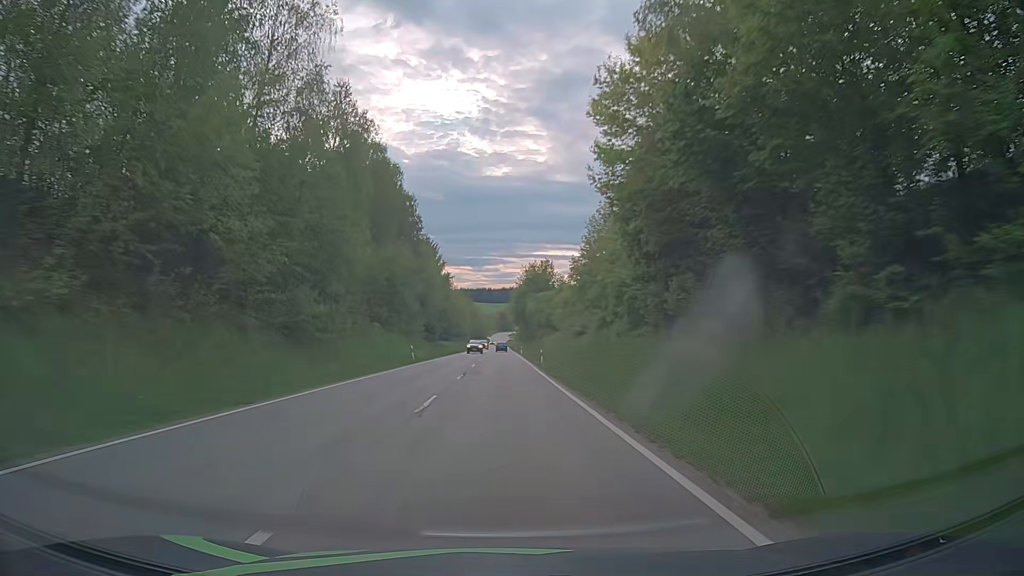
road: secondary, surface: asphalt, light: Day
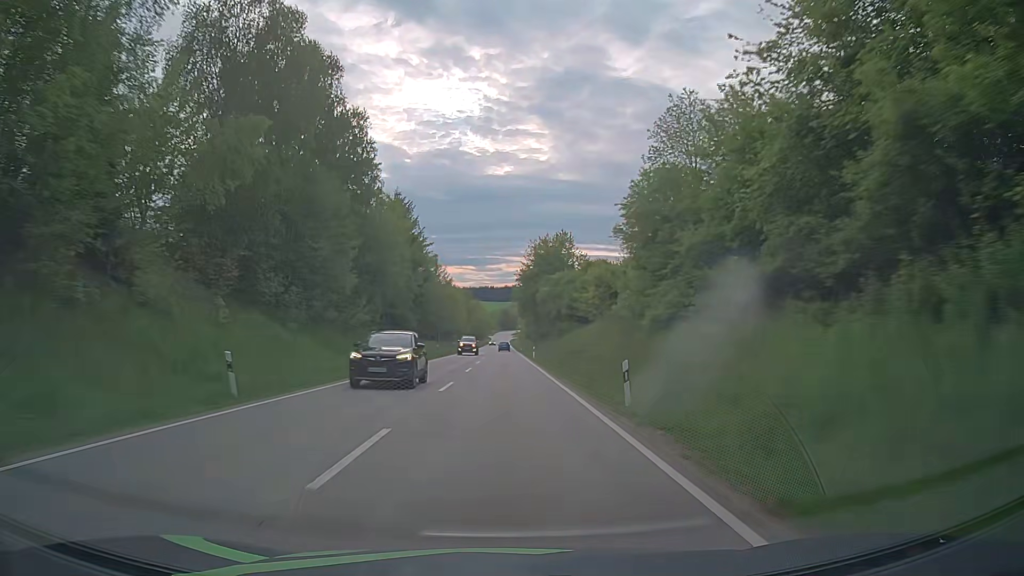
(0.0, +31.2) m; 0°
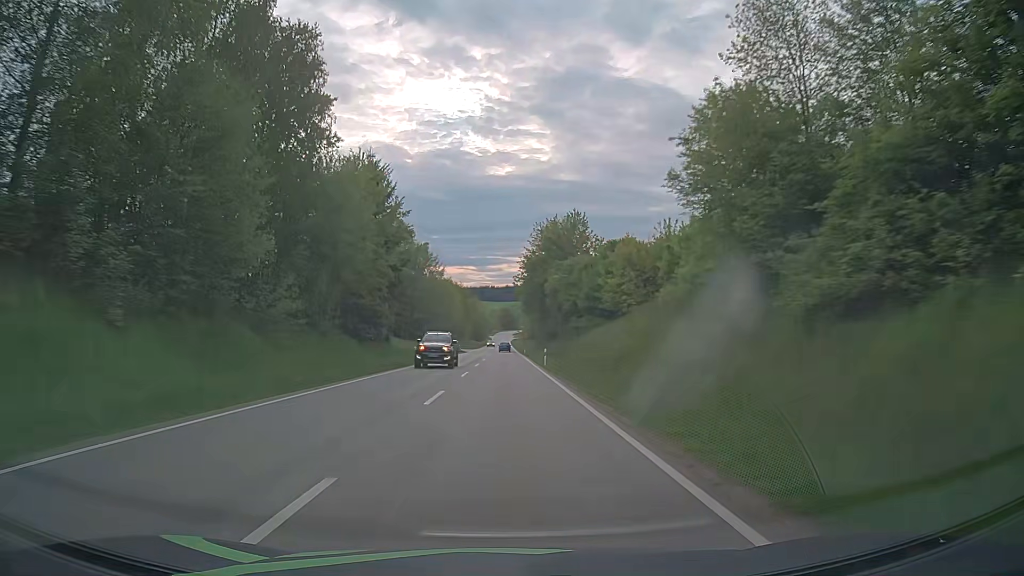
(+0.1, +15.6) m; 0°
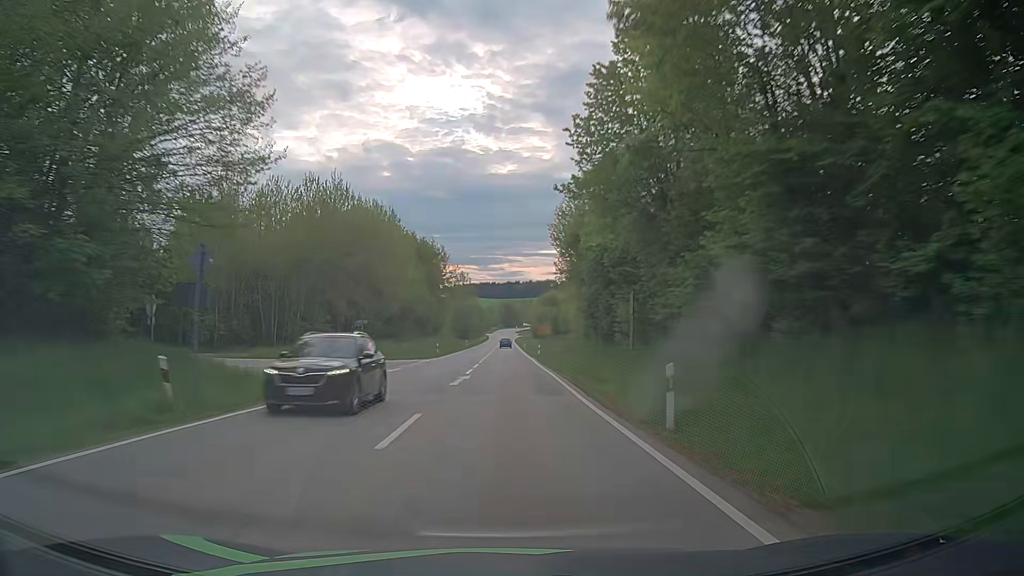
(-0.1, +78.2) m; 0°
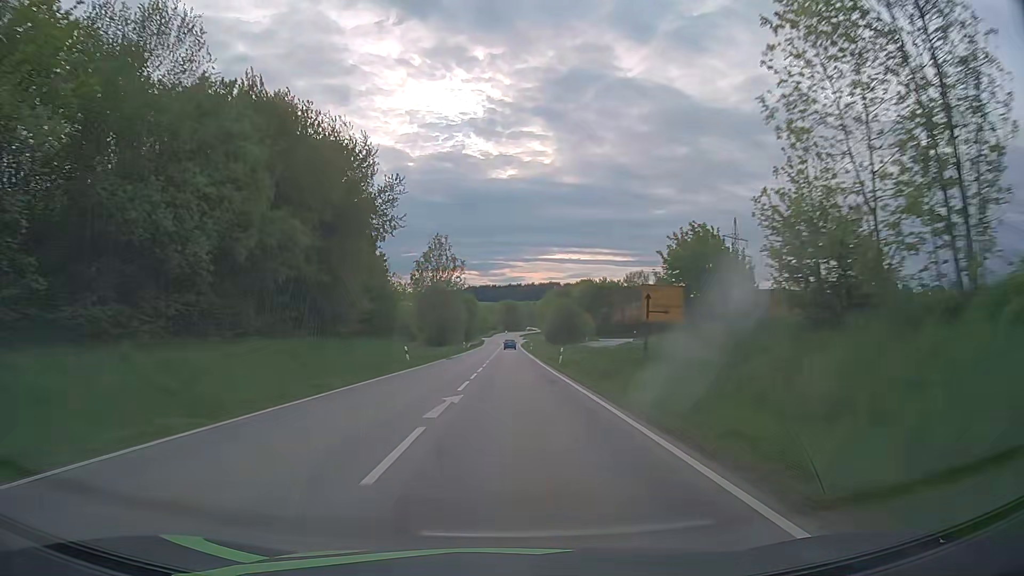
(+0.1, +62.9) m; 0°
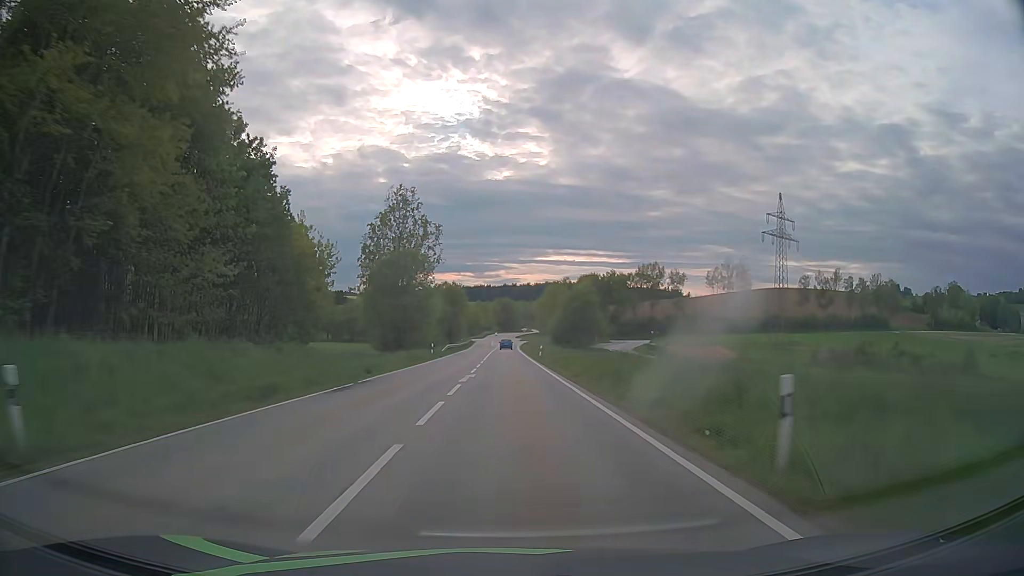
(+0.1, +31.5) m; +1°
